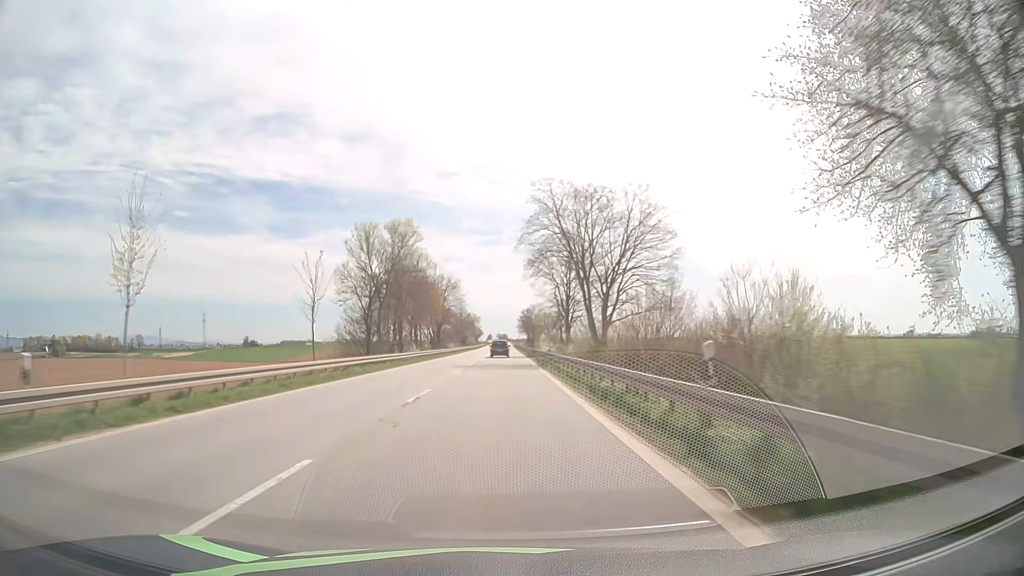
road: primary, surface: asphalt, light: Day
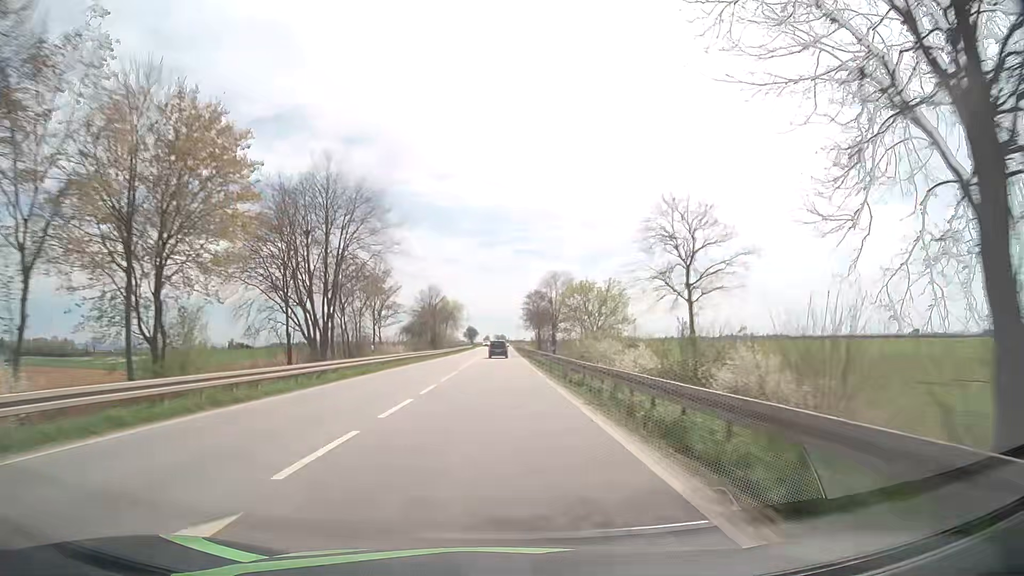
(+0.2, +63.3) m; 0°
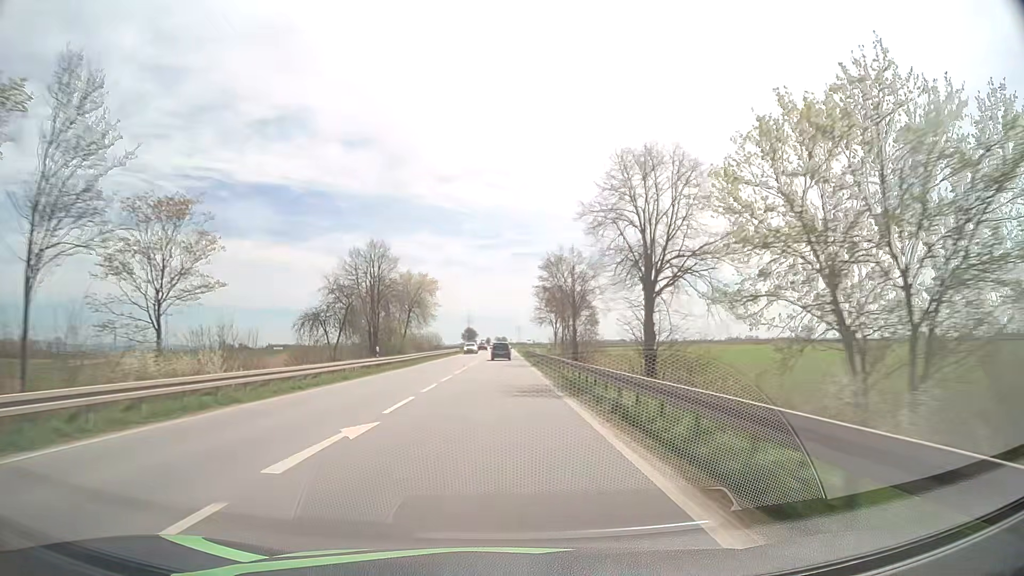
(-0.1, +47.2) m; 0°
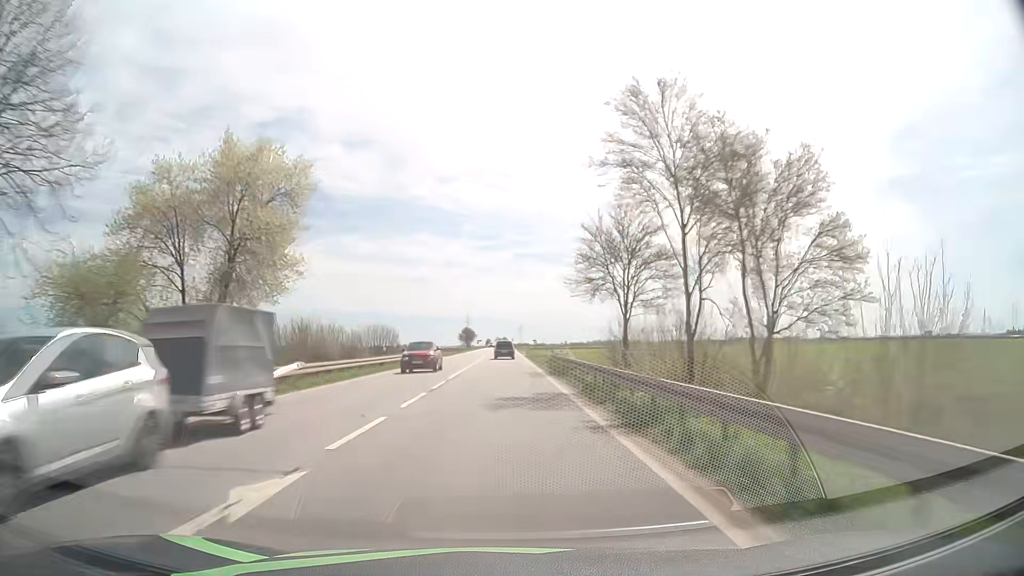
(+0.1, +47.0) m; 0°
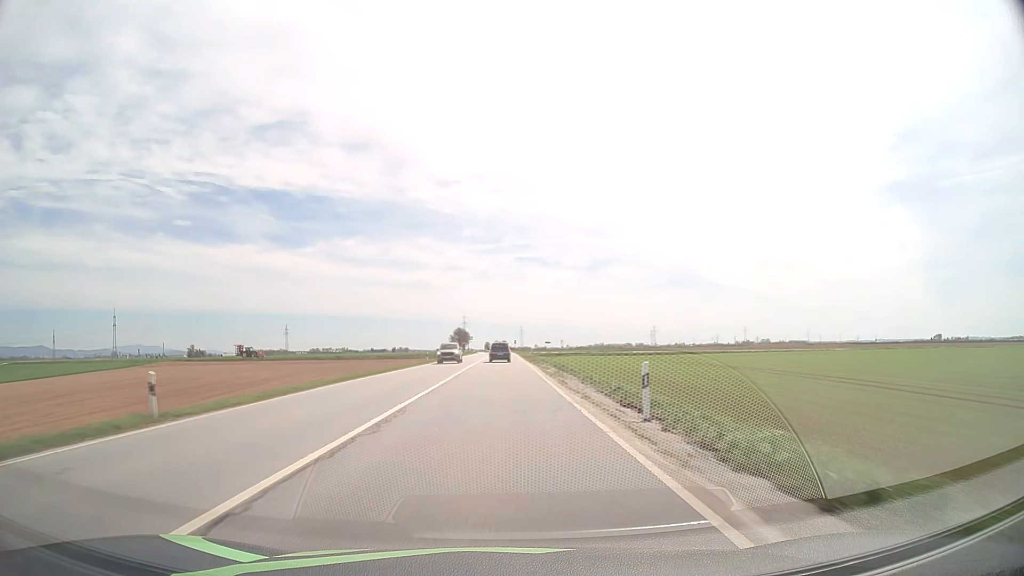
(-0.1, +78.3) m; 0°
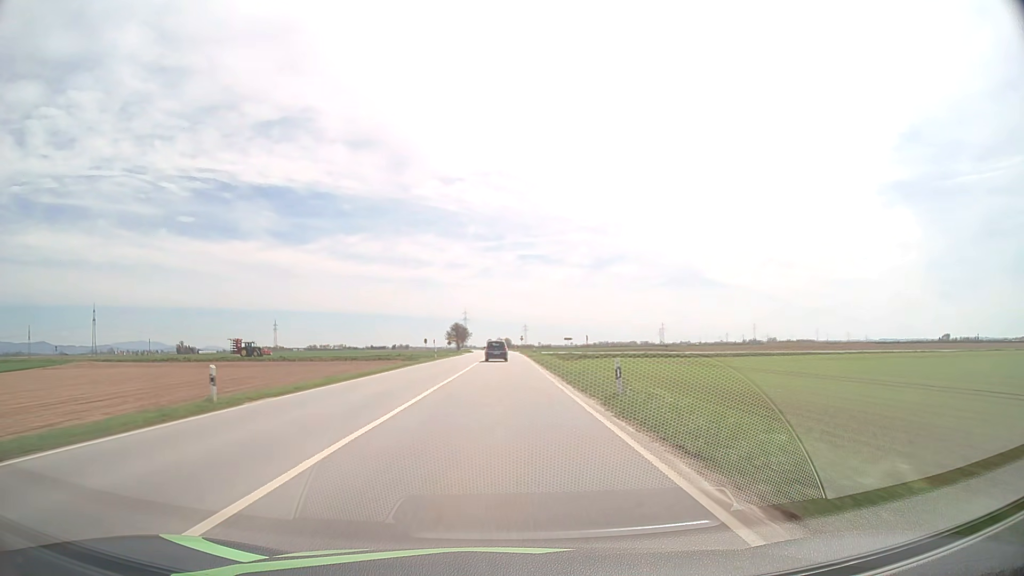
(-0.1, +46.6) m; 0°
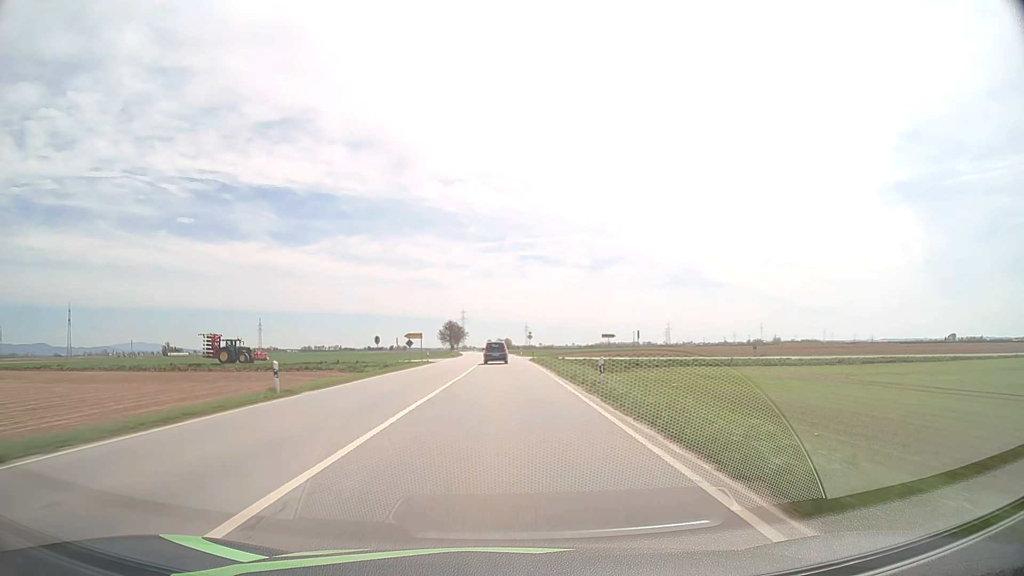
(0.0, +46.1) m; 0°
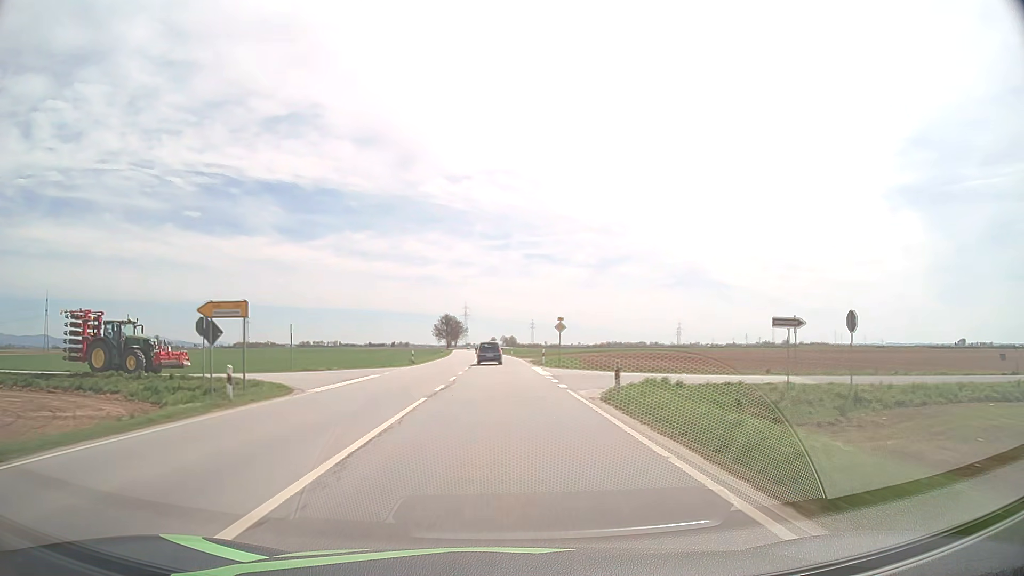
(-0.1, +45.7) m; 0°
(0, +10) (0, +20) (0, +30) (0, +40) (-1, +50) (-1, +60) (-1, +70) (-2, +80) (-2, +90) (-2, +100) m
